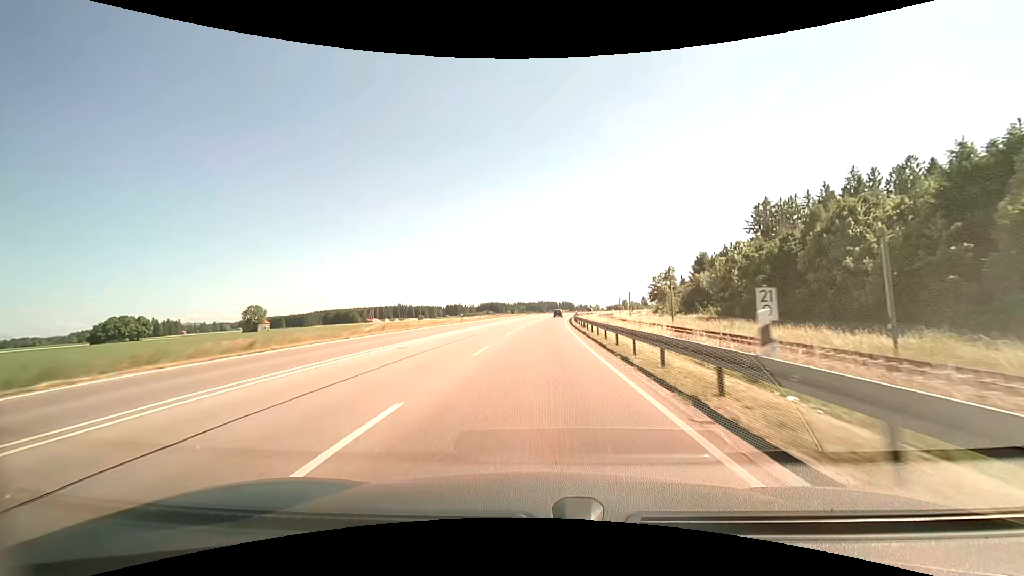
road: primary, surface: asphalt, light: Day
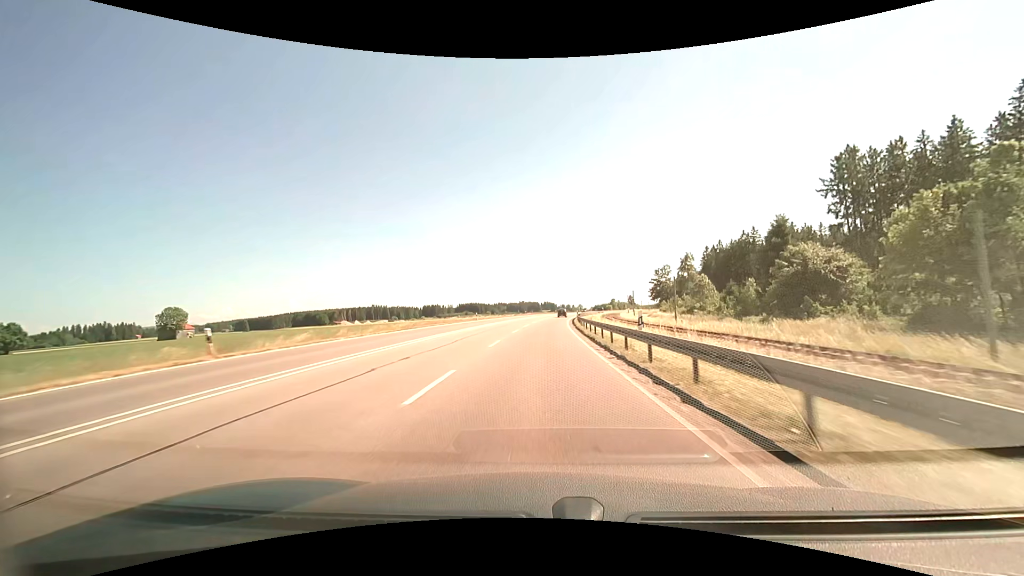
(+0.1, +42.9) m; +2°
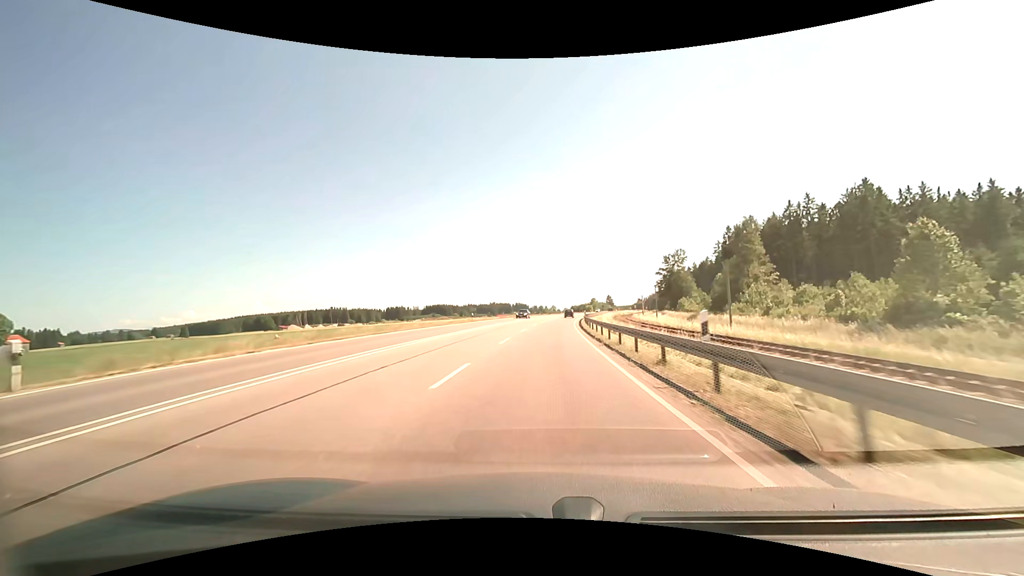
(+2.0, +56.9) m; +5°
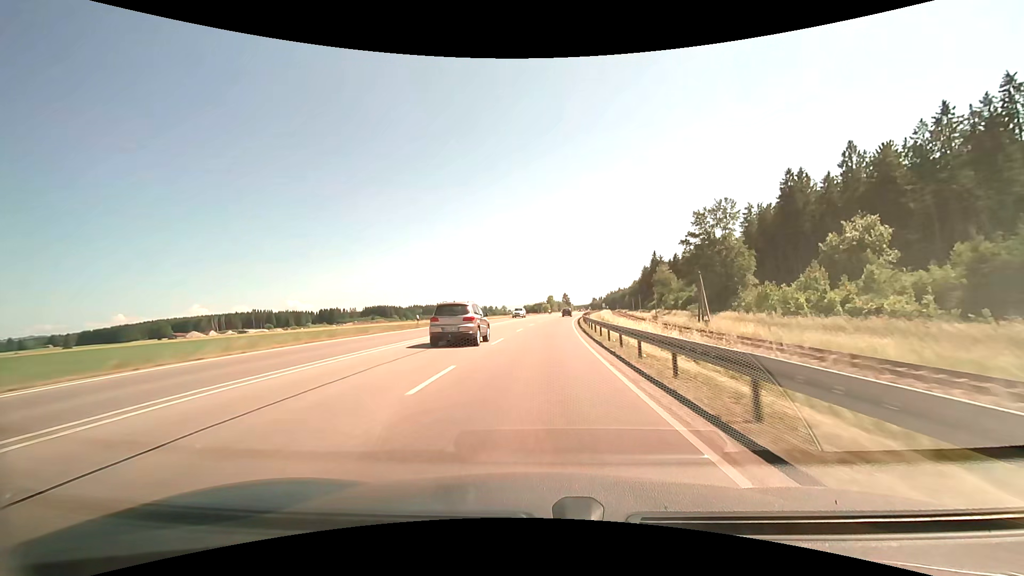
(+3.6, +70.7) m; +6°
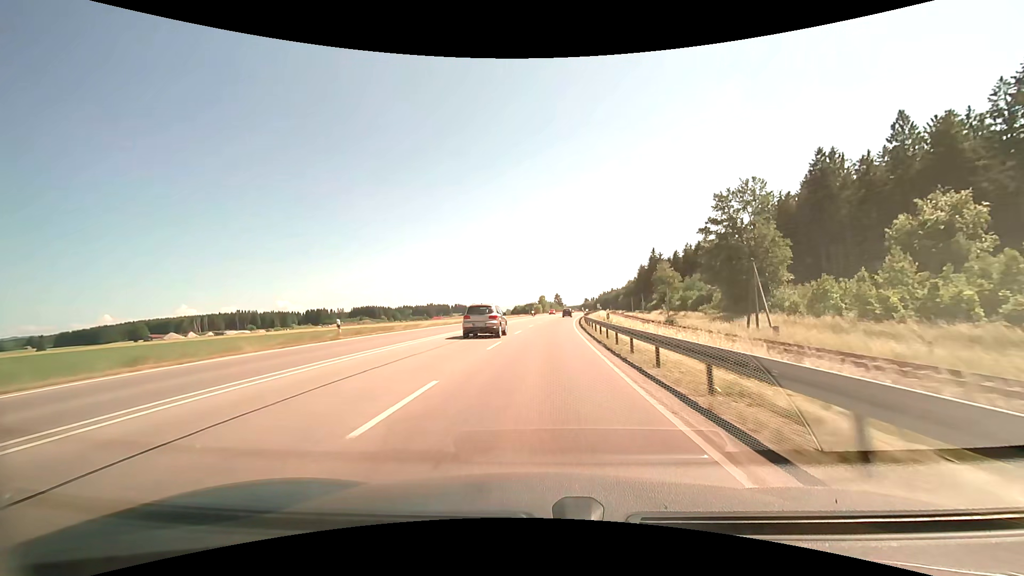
(+0.2, +14.1) m; +1°
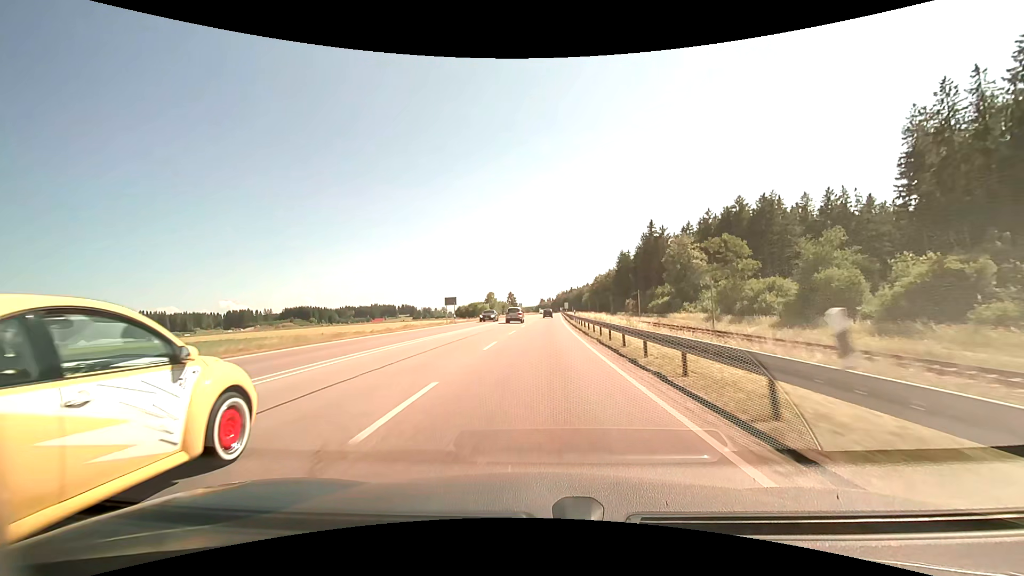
(+2.2, +70.3) m; +4°
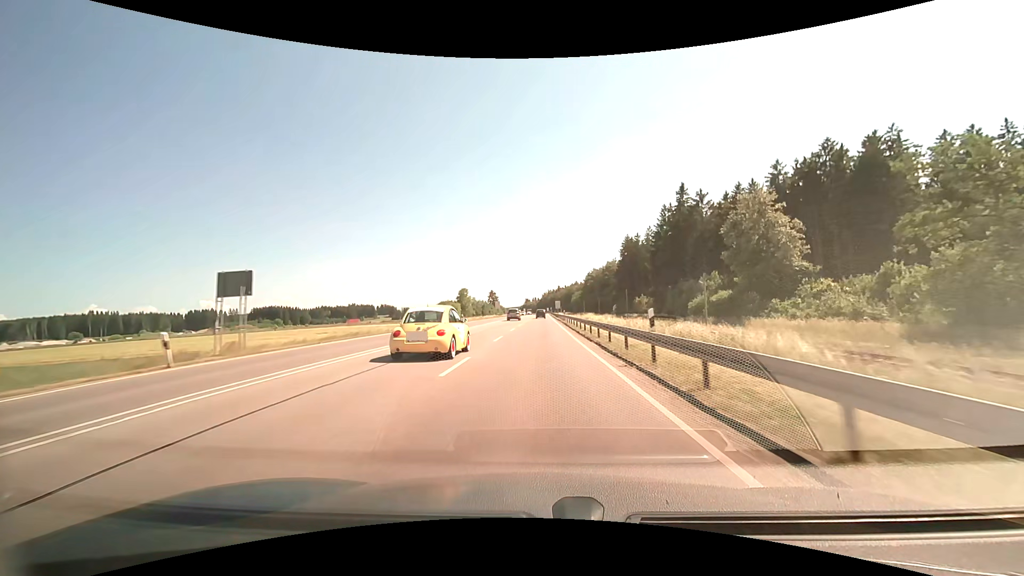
(+0.8, +42.0) m; +2°
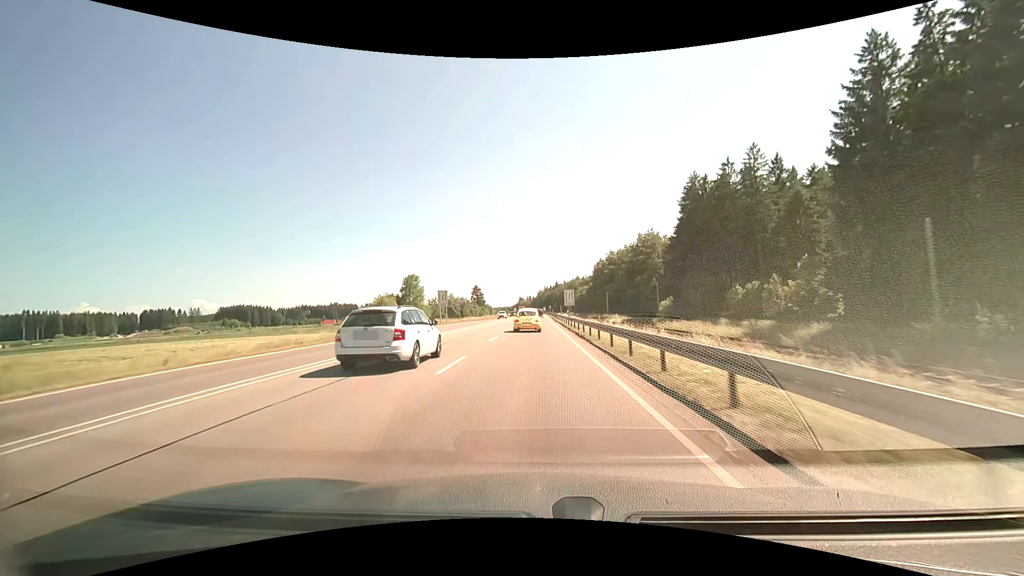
(+0.9, +69.8) m; +1°
(0, +10) (0, +20) (0, +30) (0, +40) (0, +50) (0, +60) (0, +70) (0, +80) (0, +90) (0, +100) m
